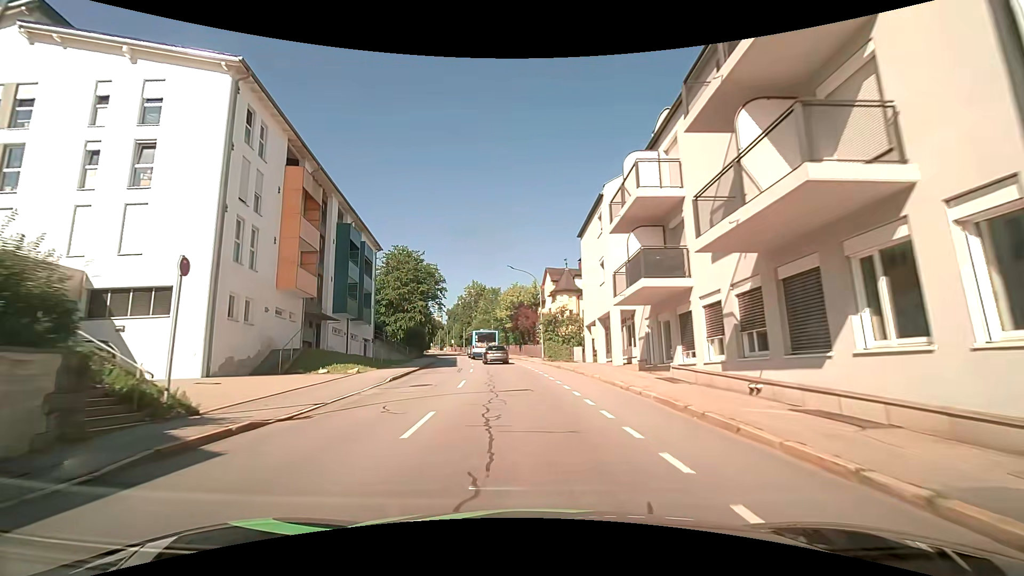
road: tertiary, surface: asphalt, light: Day
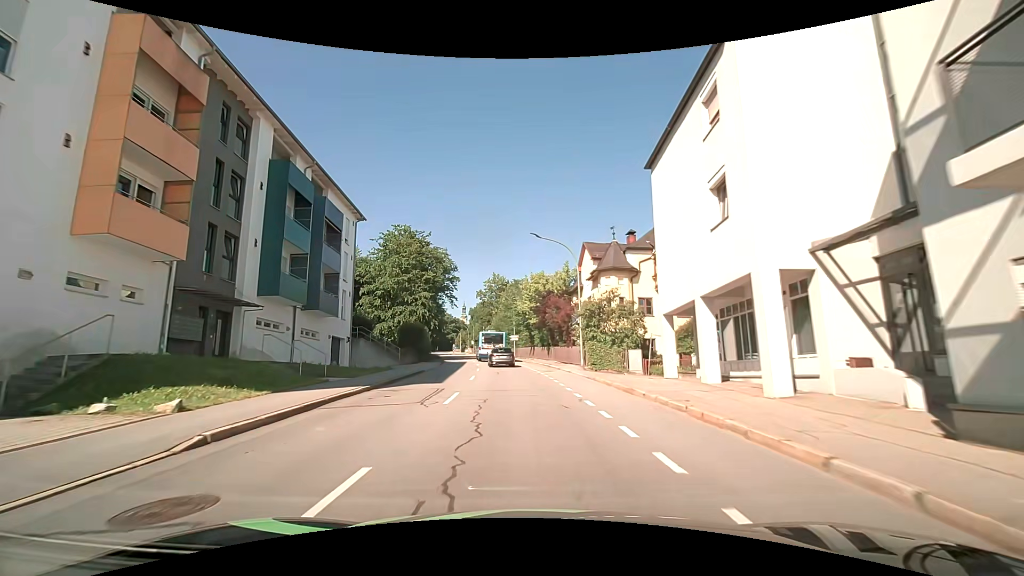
(-0.2, +14.0) m; -3°
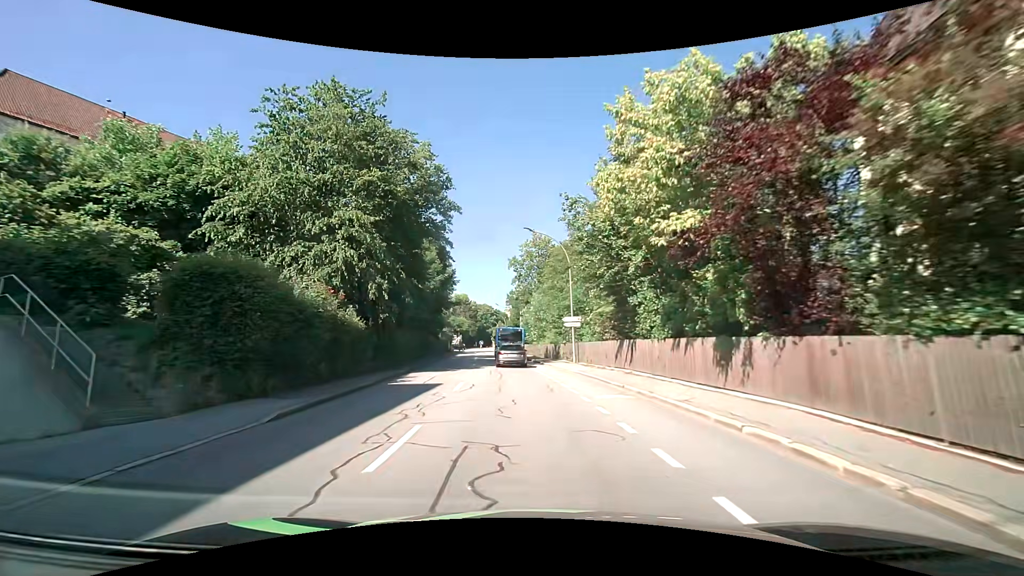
(-1.8, +33.6) m; -6°
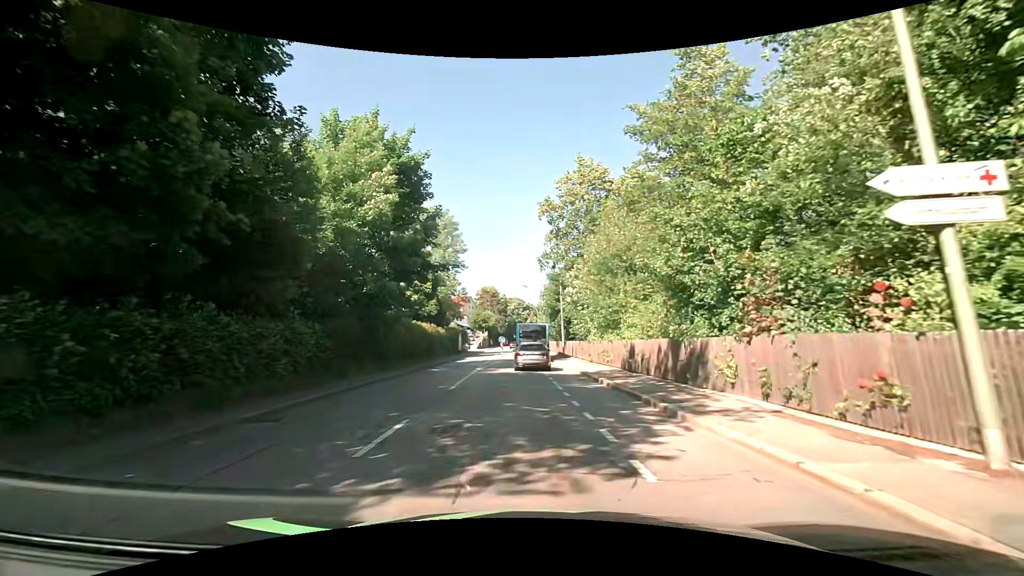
(-0.8, +26.1) m; -3°
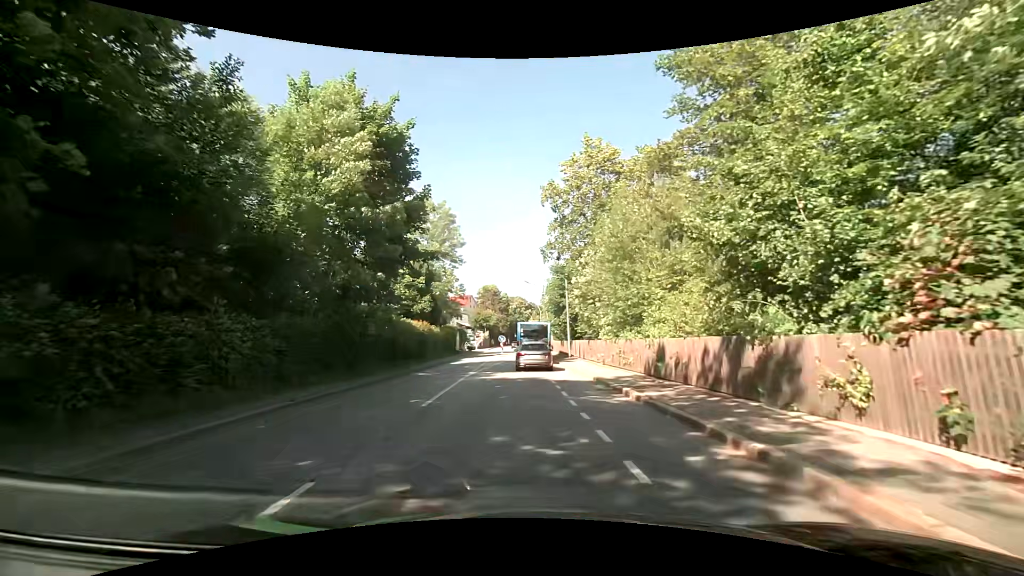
(0.0, +4.0) m; 0°
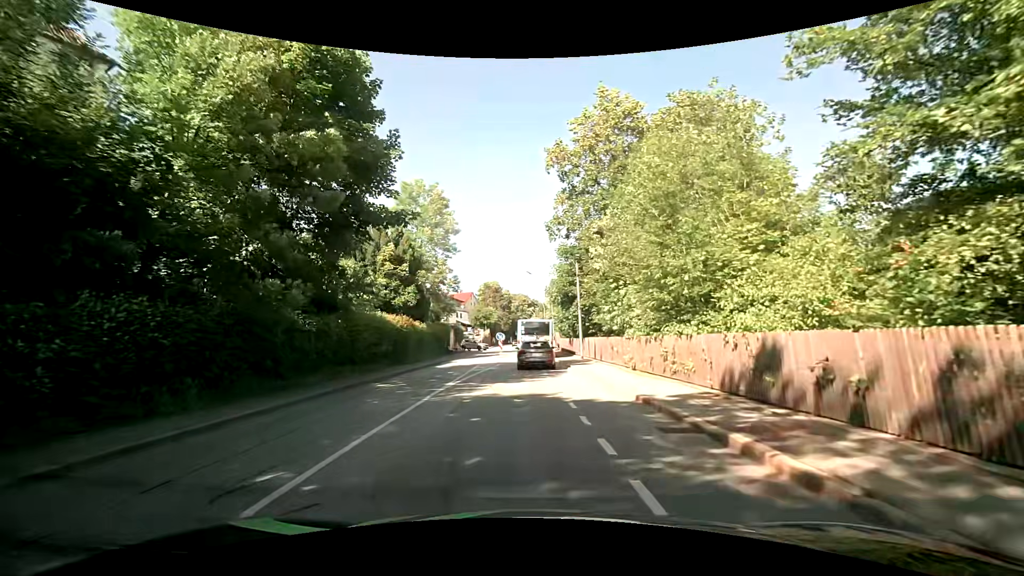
(-0.1, +6.8) m; -2°
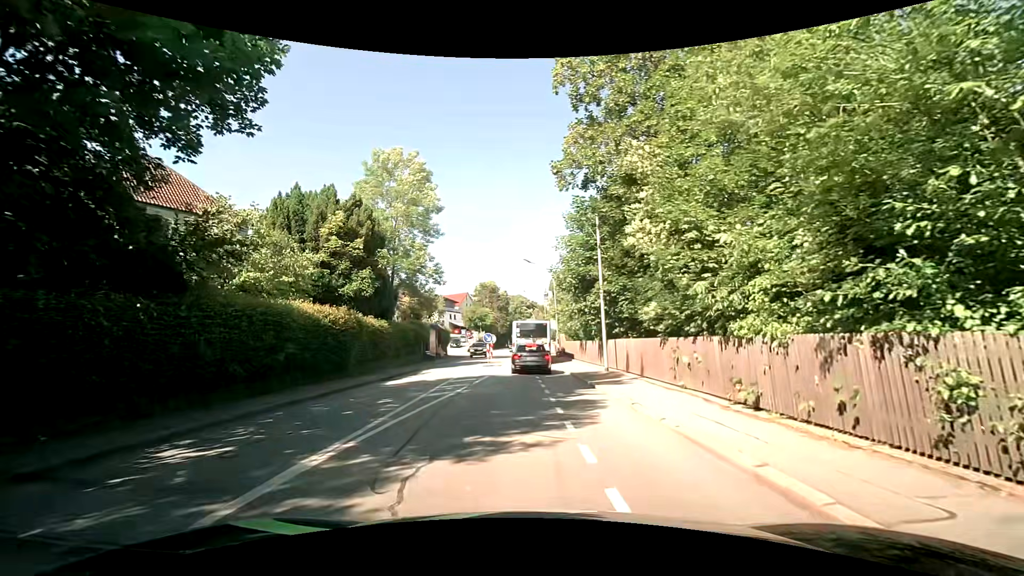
(+0.2, +10.1) m; +2°
